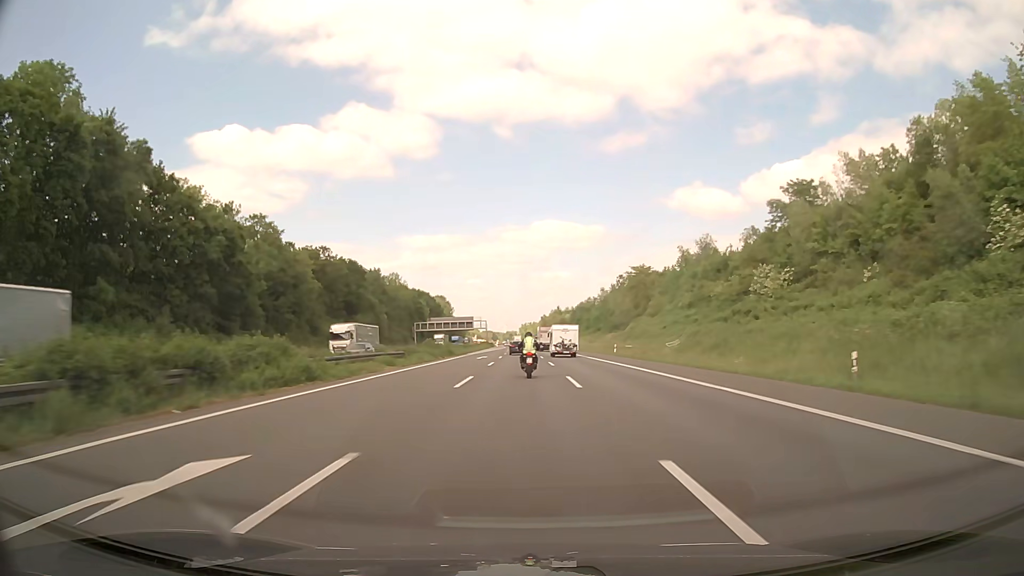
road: motorway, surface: asphalt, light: Day
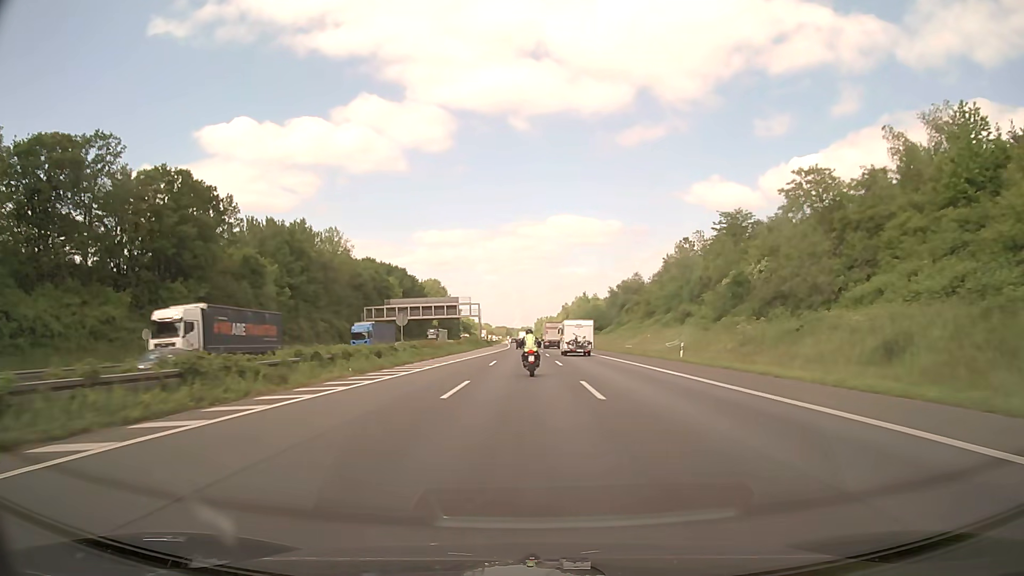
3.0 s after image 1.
(-0.7, +76.8) m; -1°
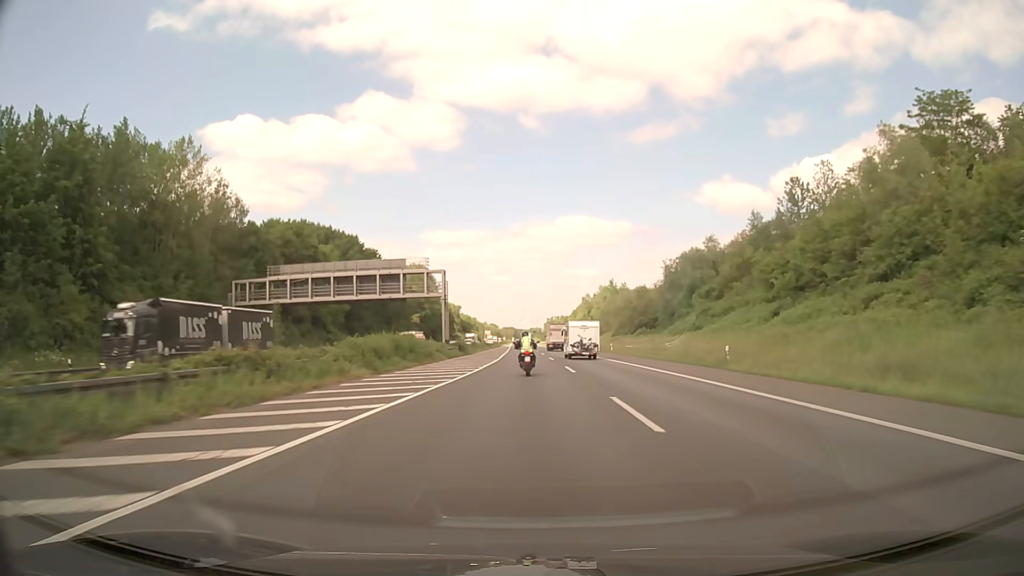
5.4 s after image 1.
(-0.3, +60.8) m; -1°
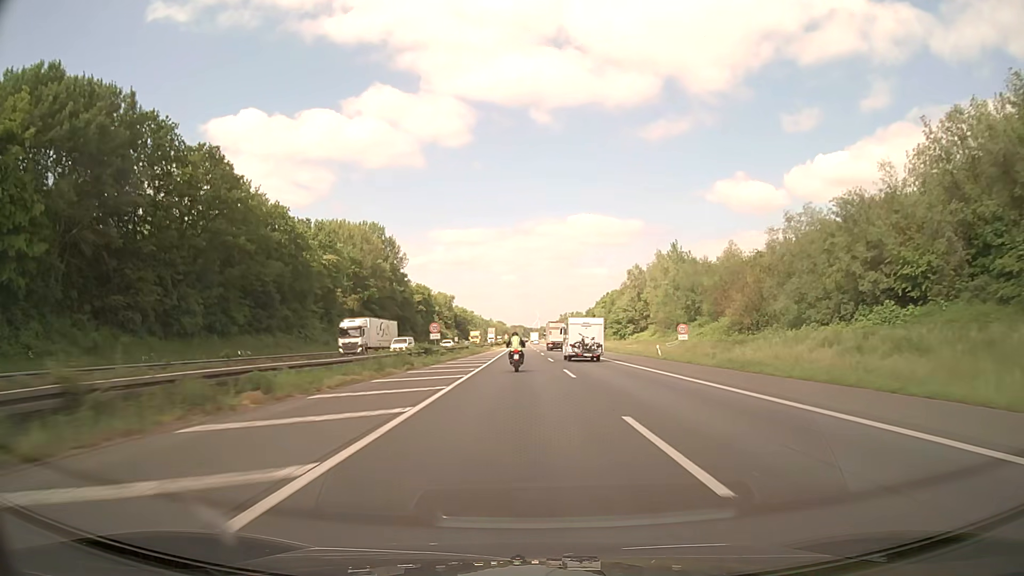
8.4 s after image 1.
(-0.5, +78.7) m; -1°
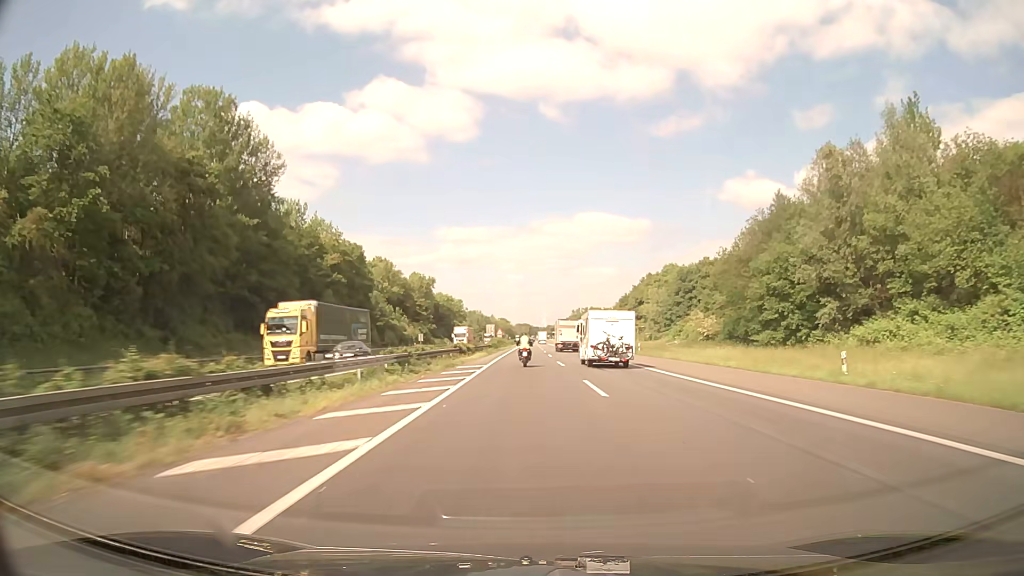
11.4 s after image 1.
(-0.6, +82.6) m; 0°
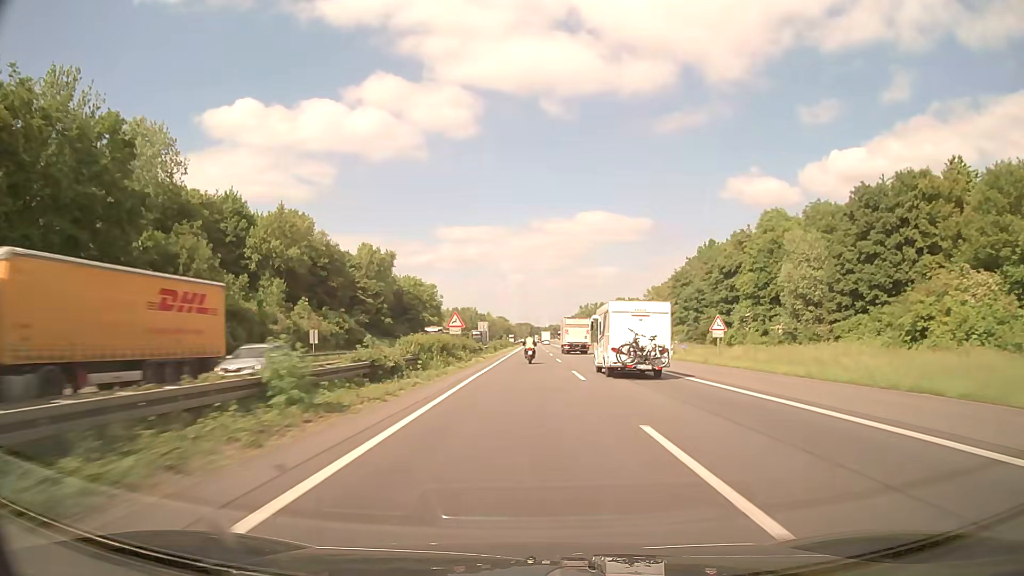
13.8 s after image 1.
(+0.2, +67.4) m; 0°
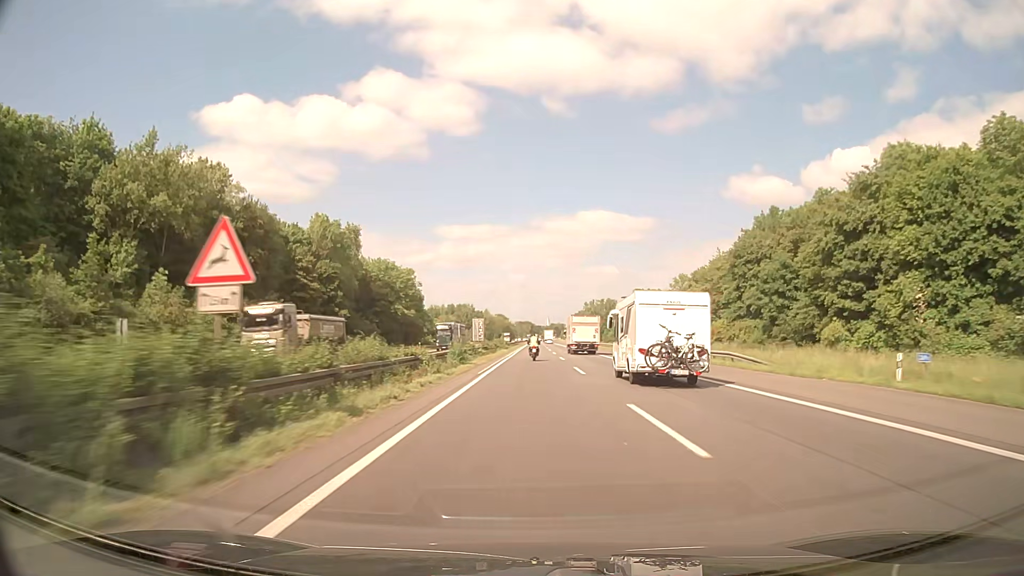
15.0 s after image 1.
(-0.1, +34.2) m; 0°
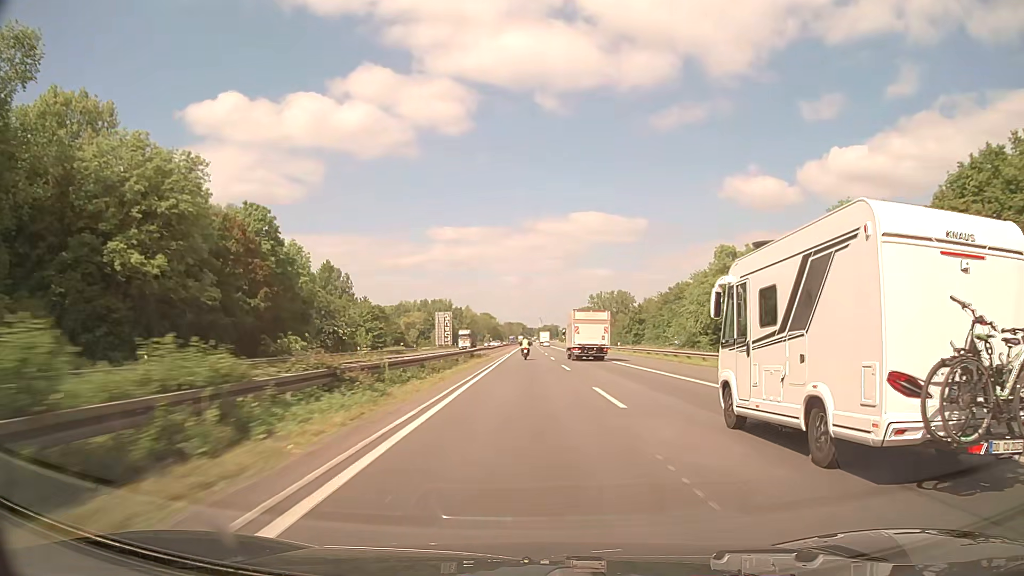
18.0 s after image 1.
(+0.9, +87.8) m; +1°
(0, +10) (0, +20) (0, +30) (0, +40) (0, +50) (0, +60) (0, +70) (0, +80) (0, +90) (0, +100) m
